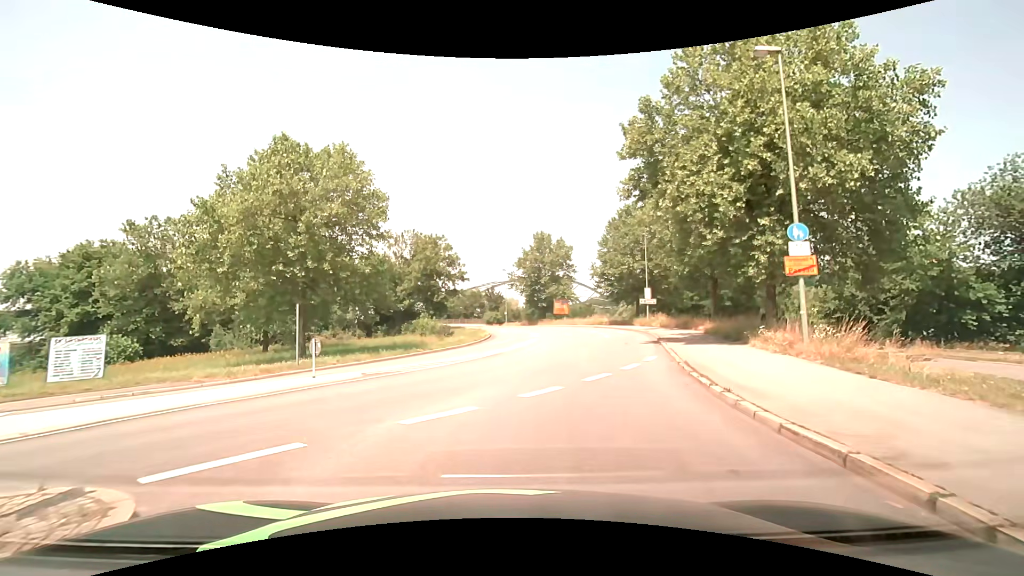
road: primary_link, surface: asphalt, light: Day
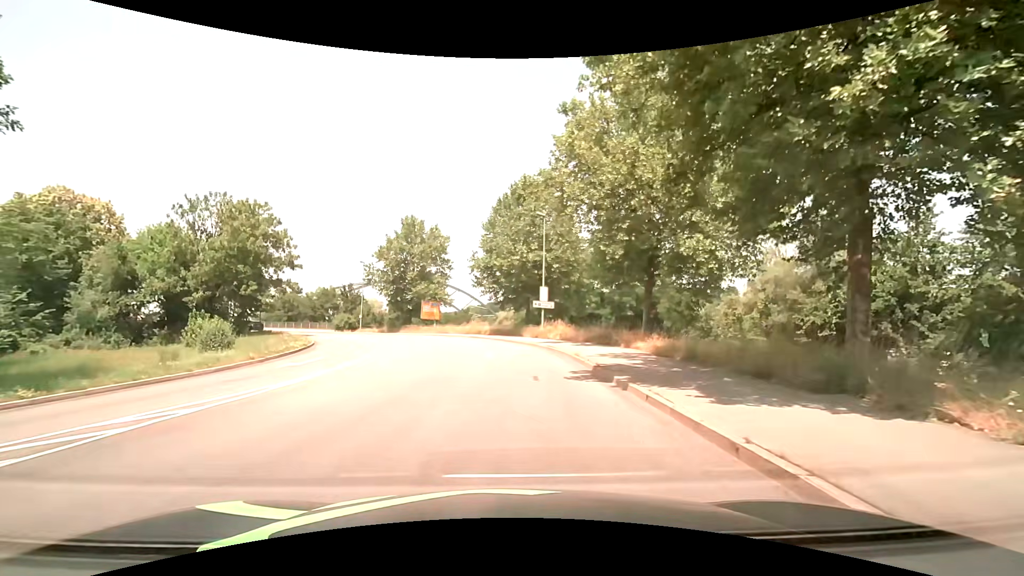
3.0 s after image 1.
(+2.2, +16.0) m; +14°
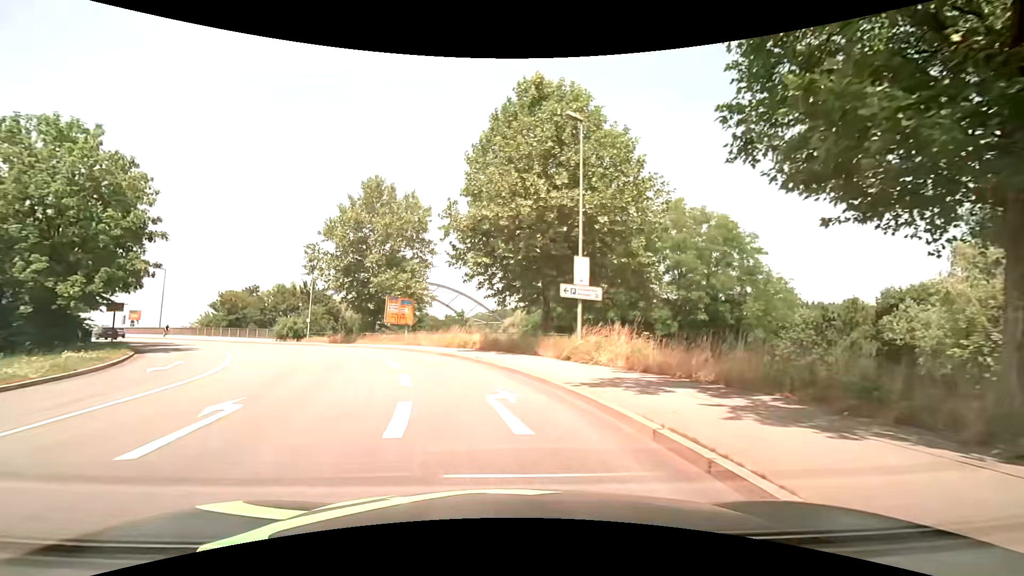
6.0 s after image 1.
(+0.4, +20.6) m; -1°
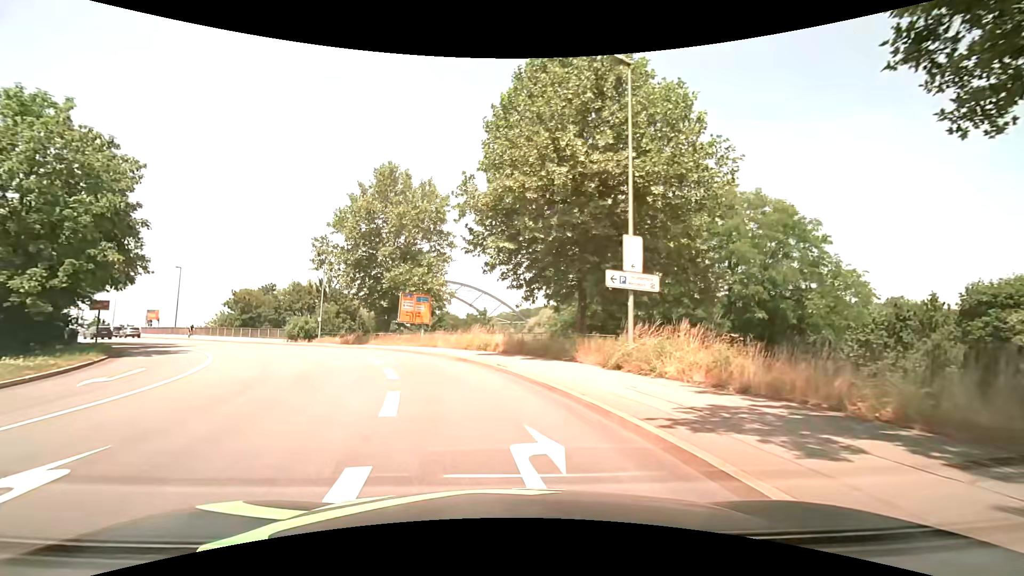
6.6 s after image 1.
(-0.1, +4.4) m; -2°
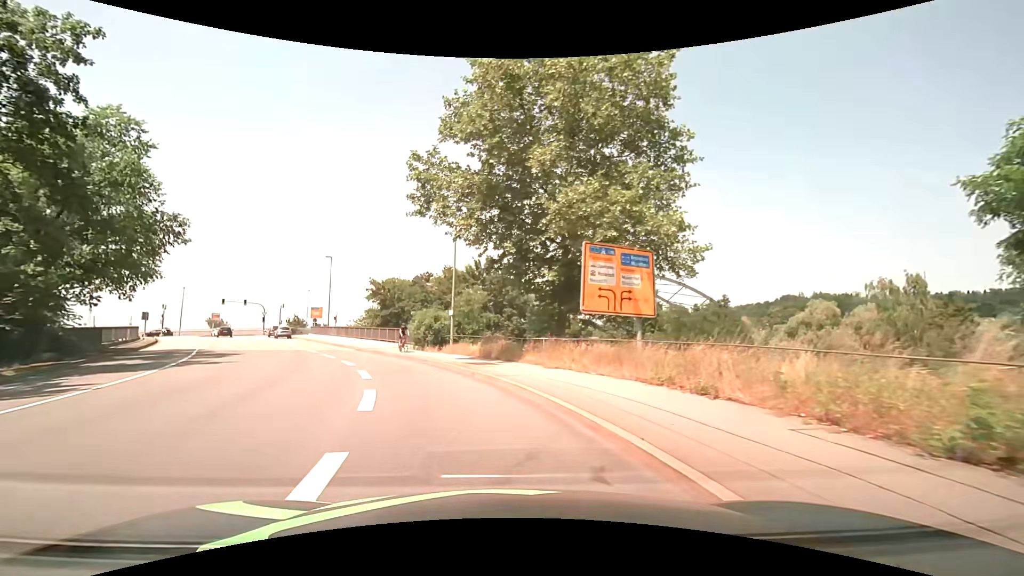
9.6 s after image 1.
(-4.3, +23.1) m; -20°
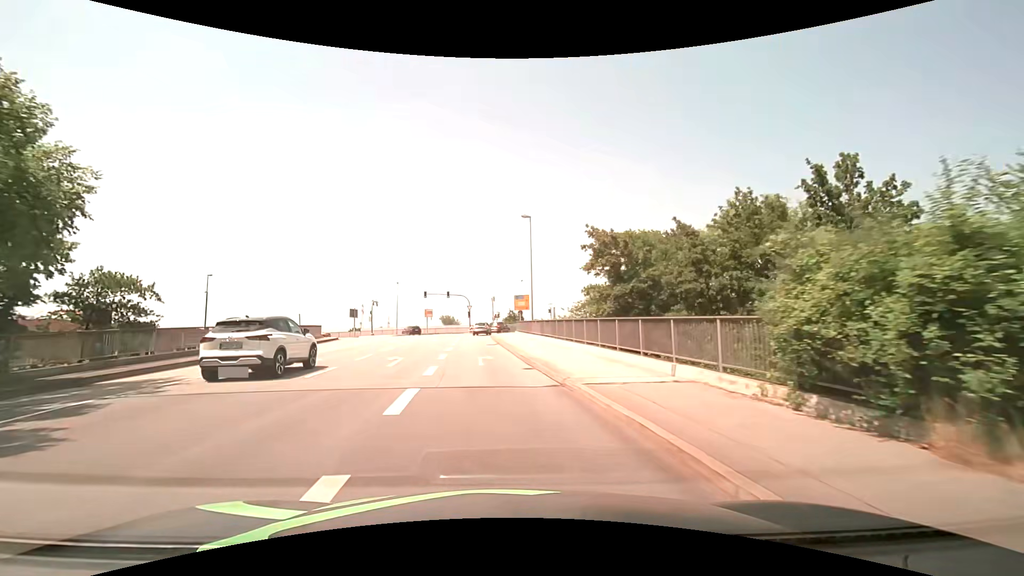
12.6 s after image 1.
(-6.2, +24.4) m; -26°
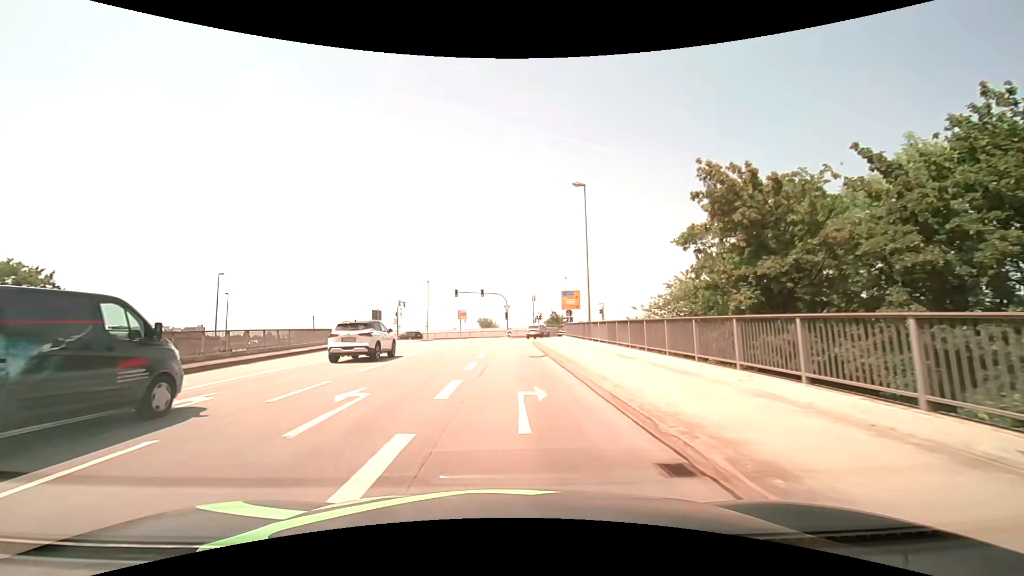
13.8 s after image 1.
(-0.5, +10.2) m; -4°
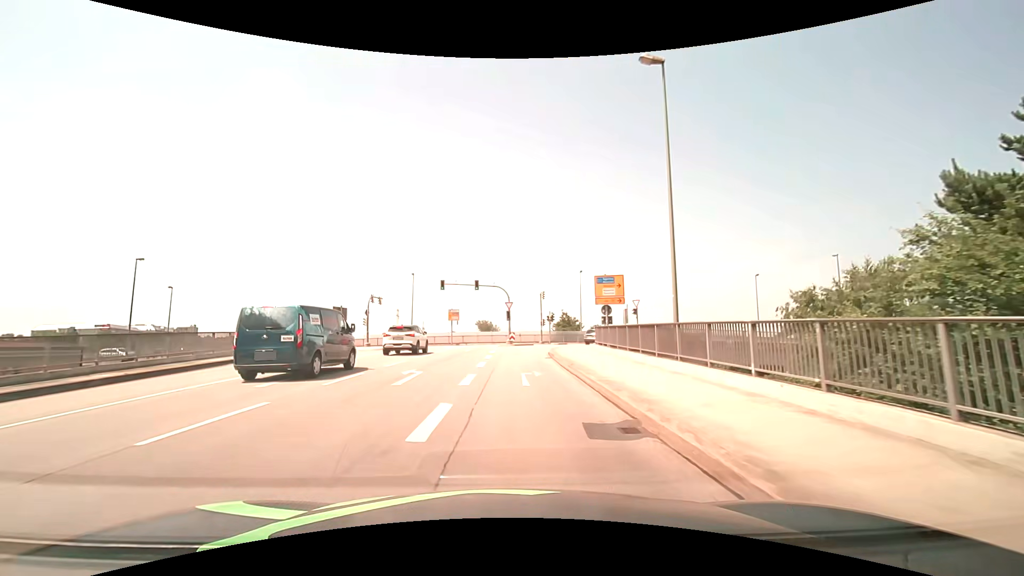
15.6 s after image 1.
(-0.2, +15.5) m; 0°
(0, +10) (0, +20) (0, +30) (+2, +40) (+6, +49) (+14, +55) (+23, +58) (+33, +58) (+43, +59) (+53, +60) m
